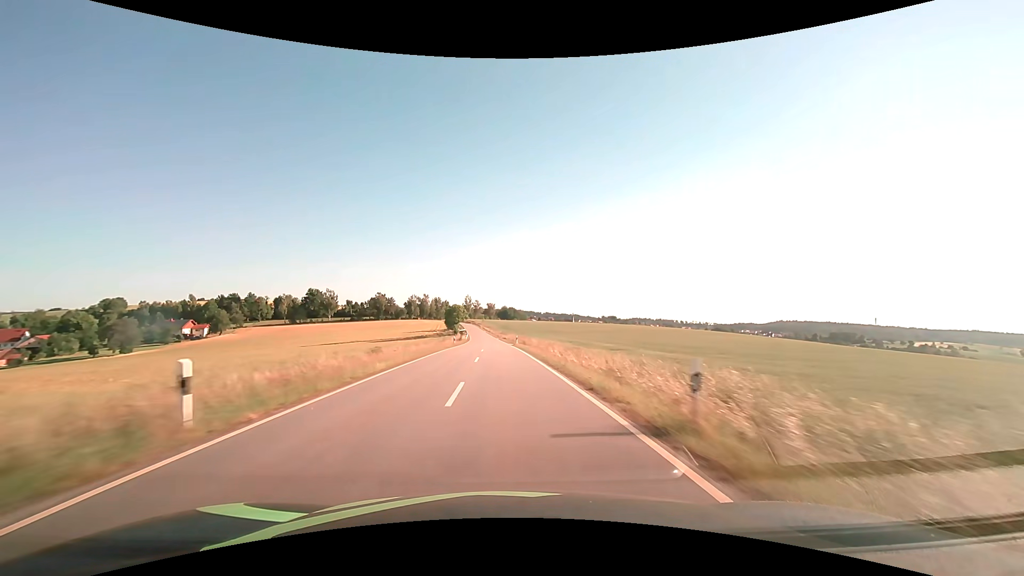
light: Day
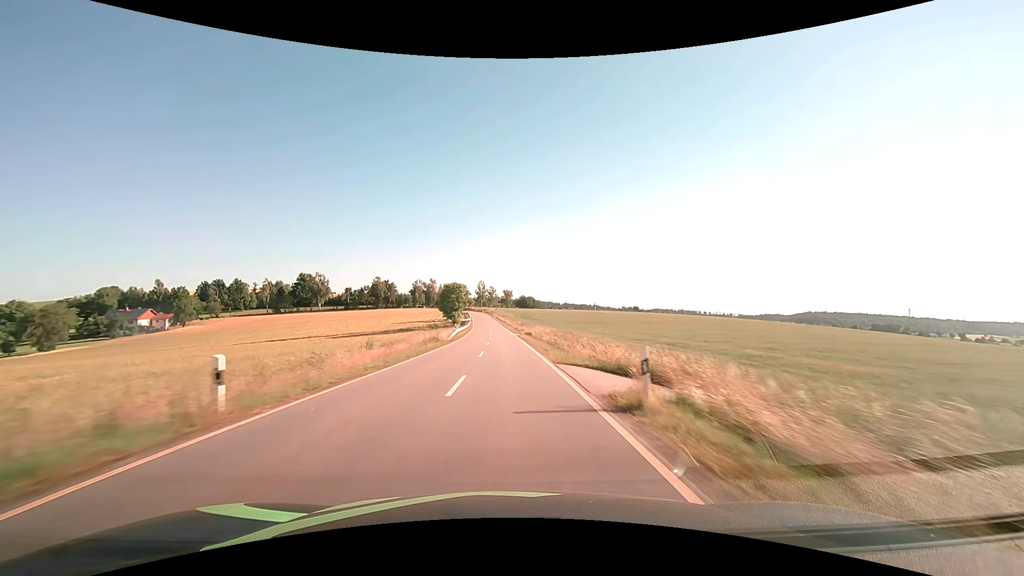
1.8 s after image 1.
(-0.9, +47.7) m; -2°
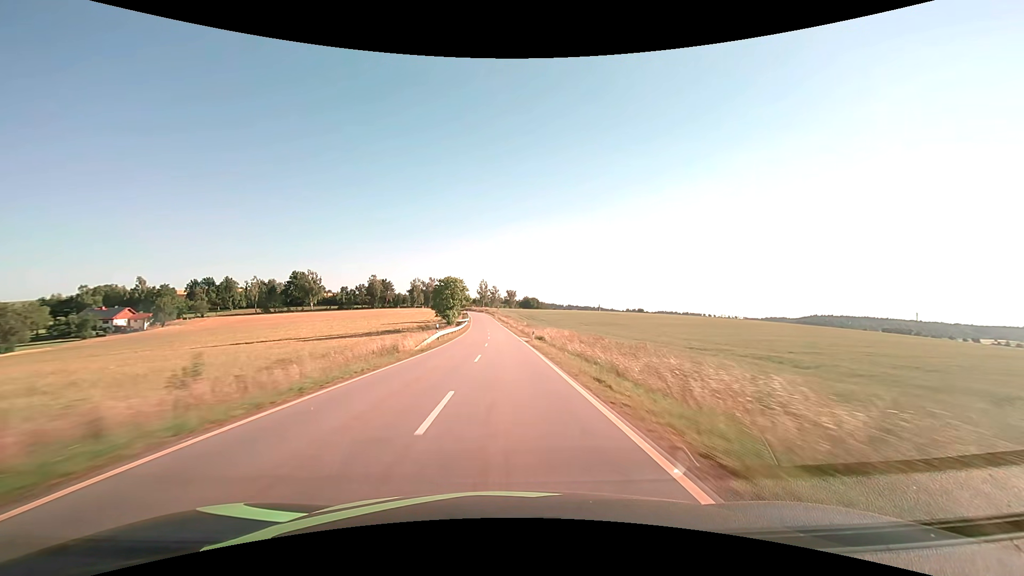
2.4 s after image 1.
(-0.1, +15.5) m; 0°
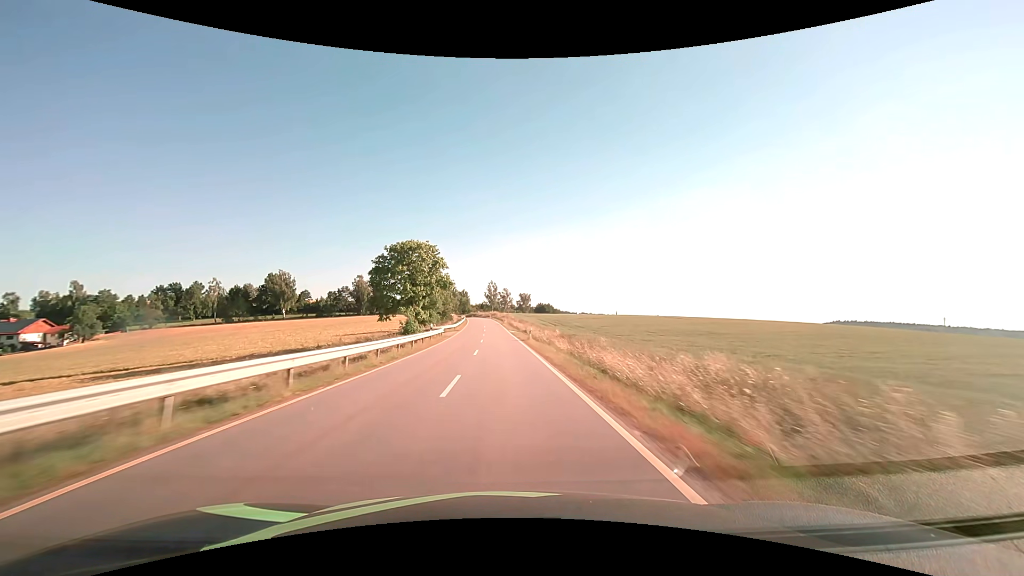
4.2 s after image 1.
(-0.5, +45.3) m; -1°
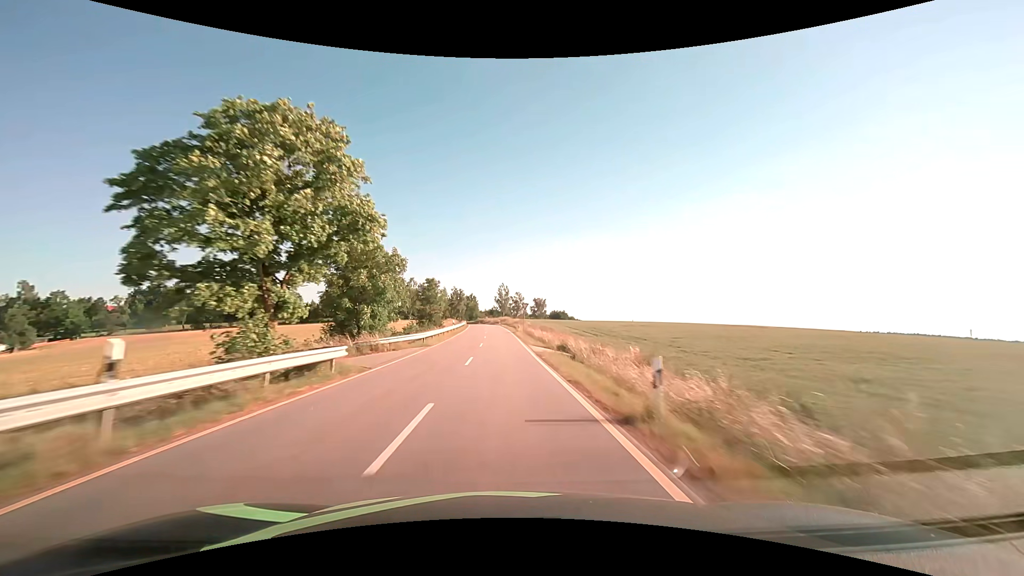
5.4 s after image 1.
(-0.4, +29.0) m; -1°
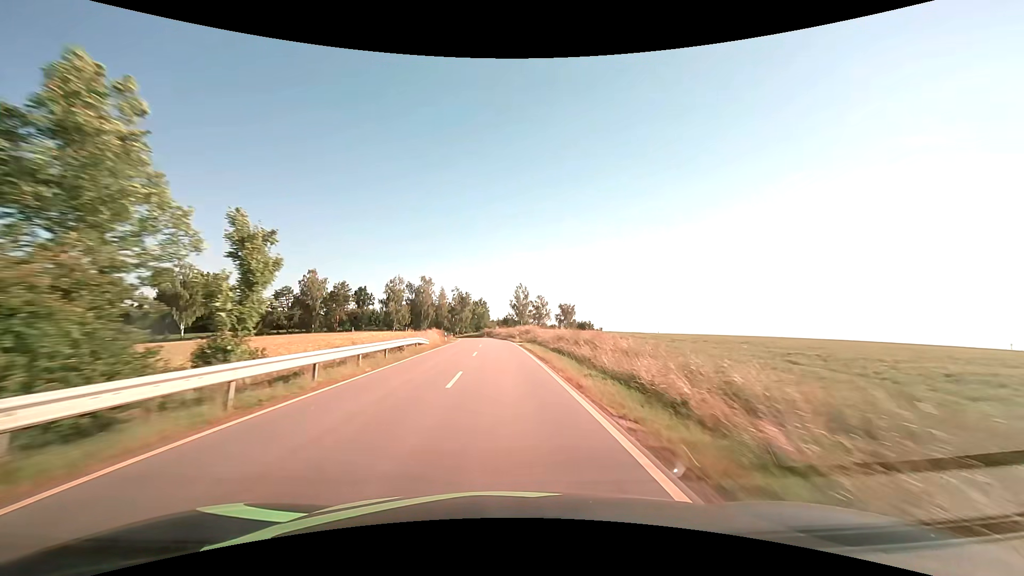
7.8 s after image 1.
(-1.2, +54.1) m; -2°
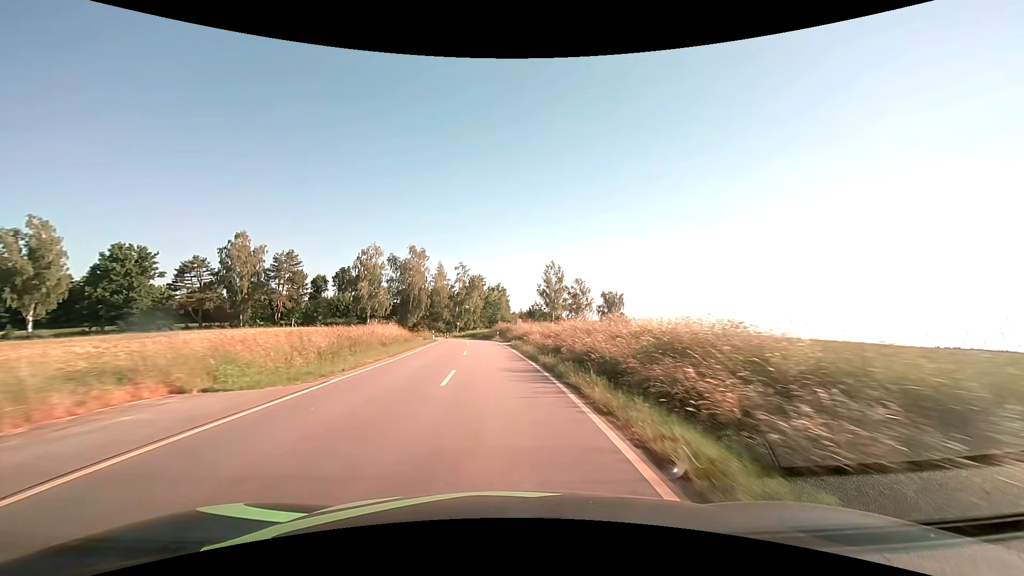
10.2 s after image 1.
(-0.9, +48.1) m; -2°
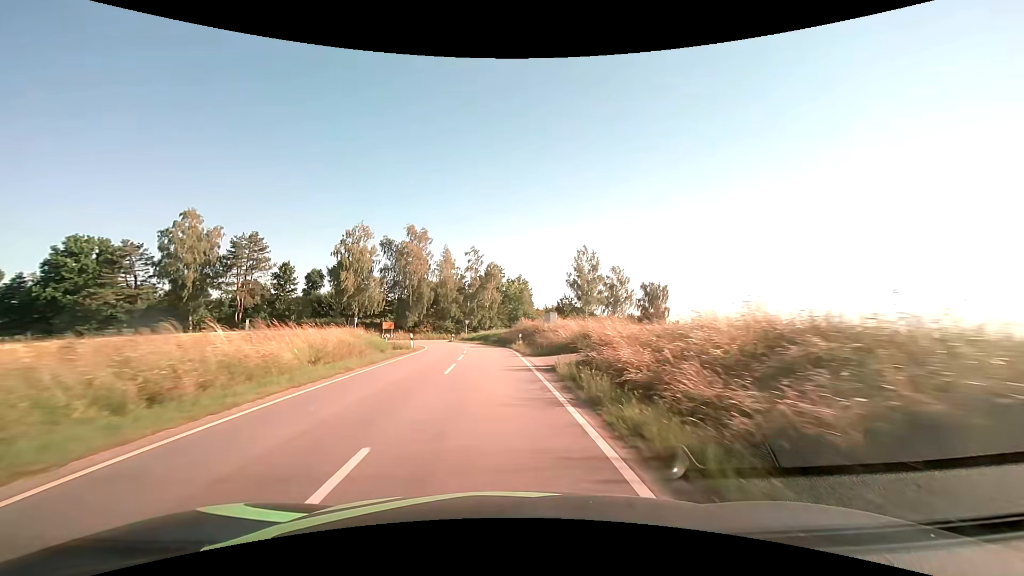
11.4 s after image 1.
(-0.4, +21.6) m; -2°
(0, +10) (-1, +20) (-1, +30) (-3, +40) (-5, +50) (-8, +59) (-10, +69) (-6, +78) (+2, +84) (+10, +90) m
